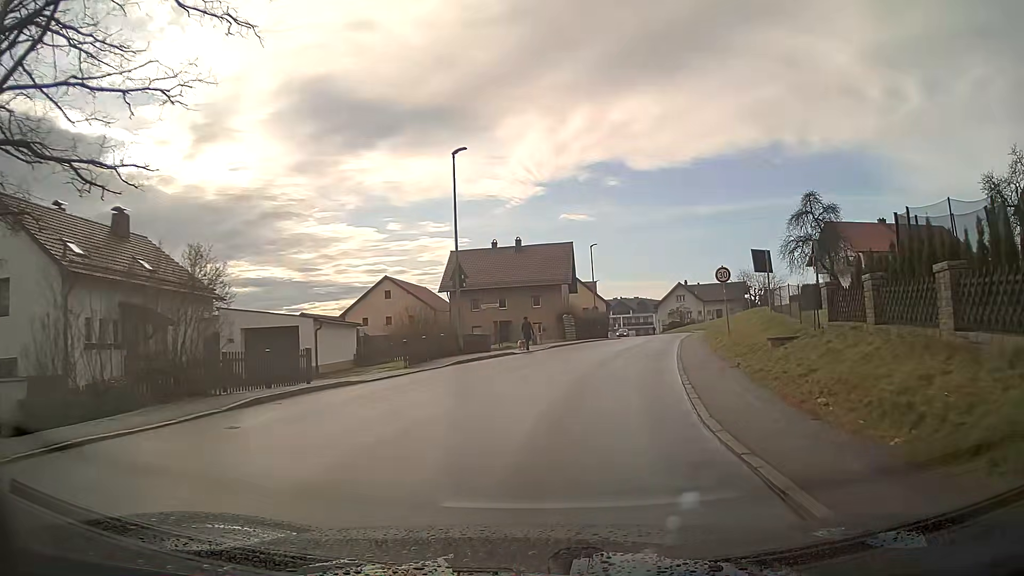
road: tertiary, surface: asphalt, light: Day
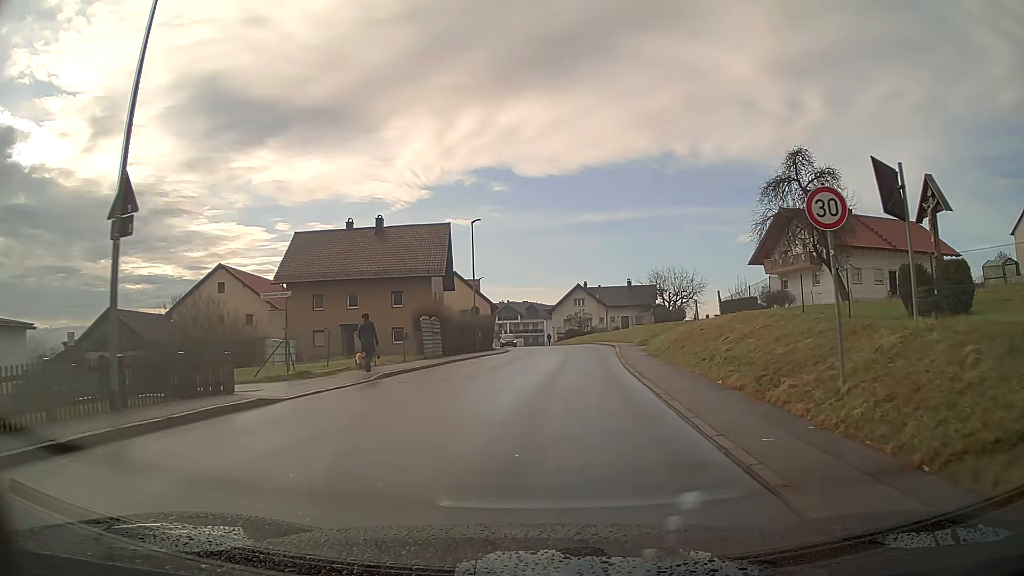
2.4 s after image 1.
(+1.4, +17.0) m; +9°
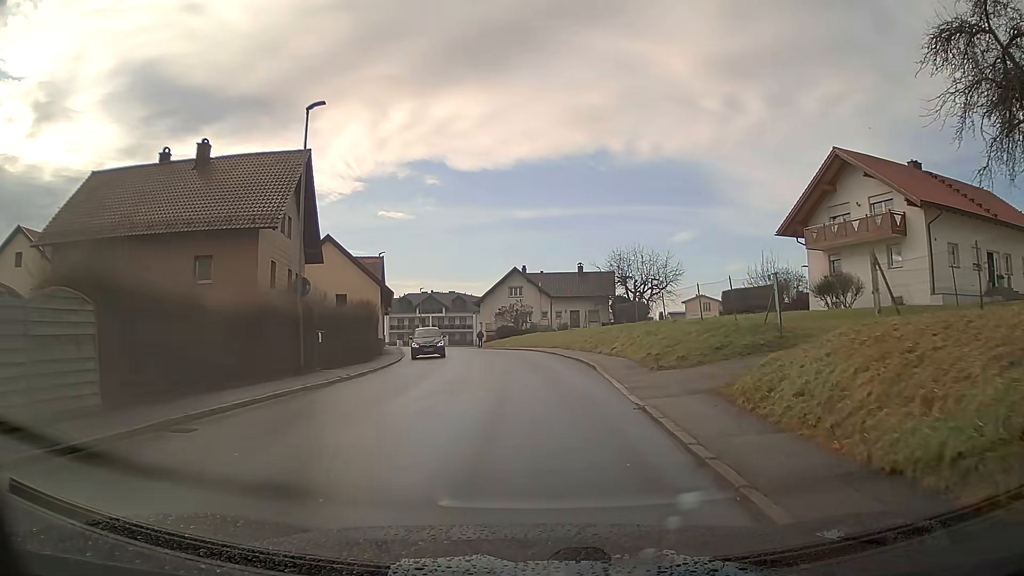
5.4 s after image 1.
(+1.0, +22.2) m; +5°
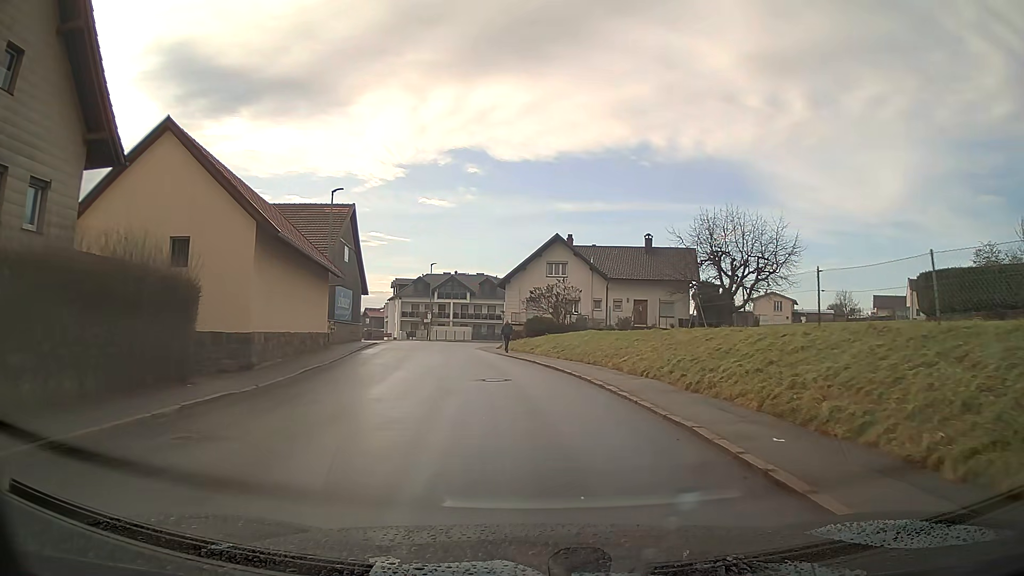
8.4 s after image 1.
(-0.5, +23.1) m; -5°
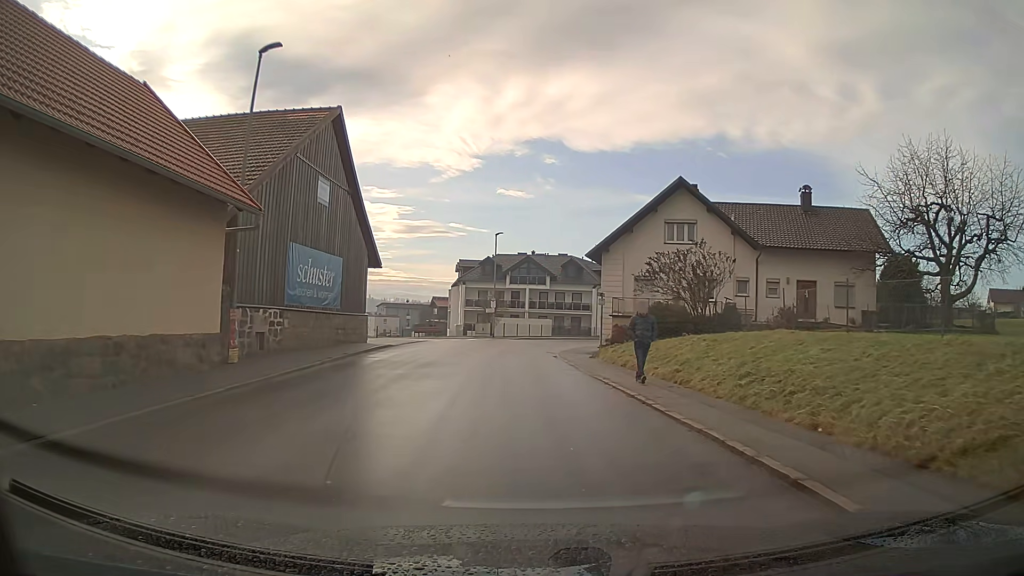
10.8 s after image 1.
(-1.1, +18.8) m; -6°
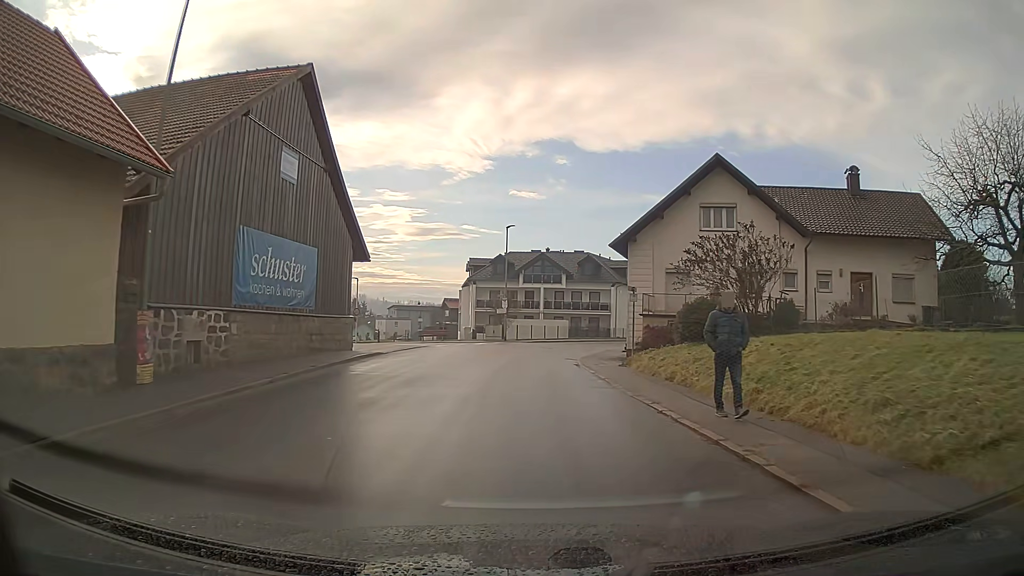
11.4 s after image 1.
(0.0, +4.8) m; -1°
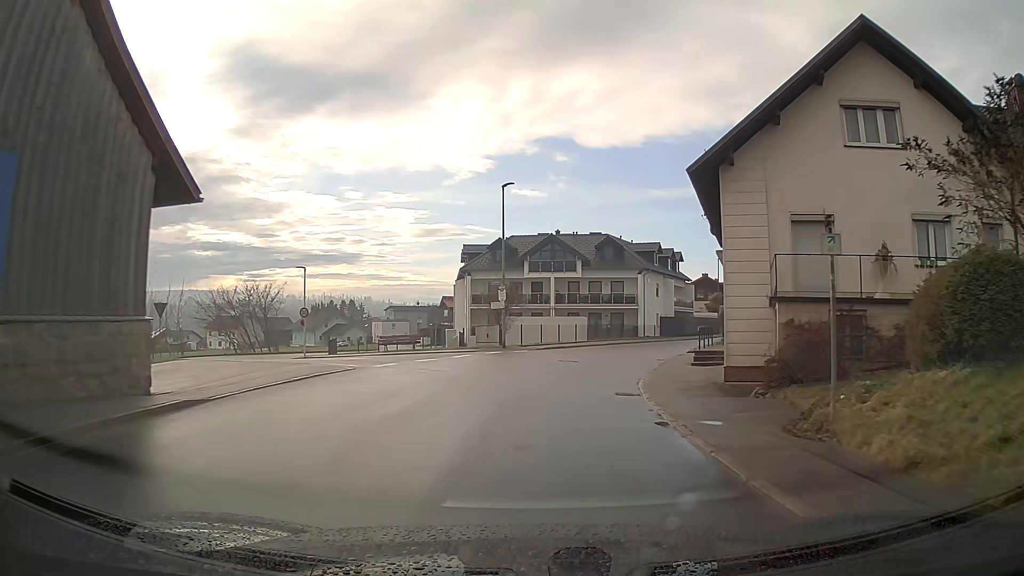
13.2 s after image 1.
(-0.1, +14.3) m; 0°
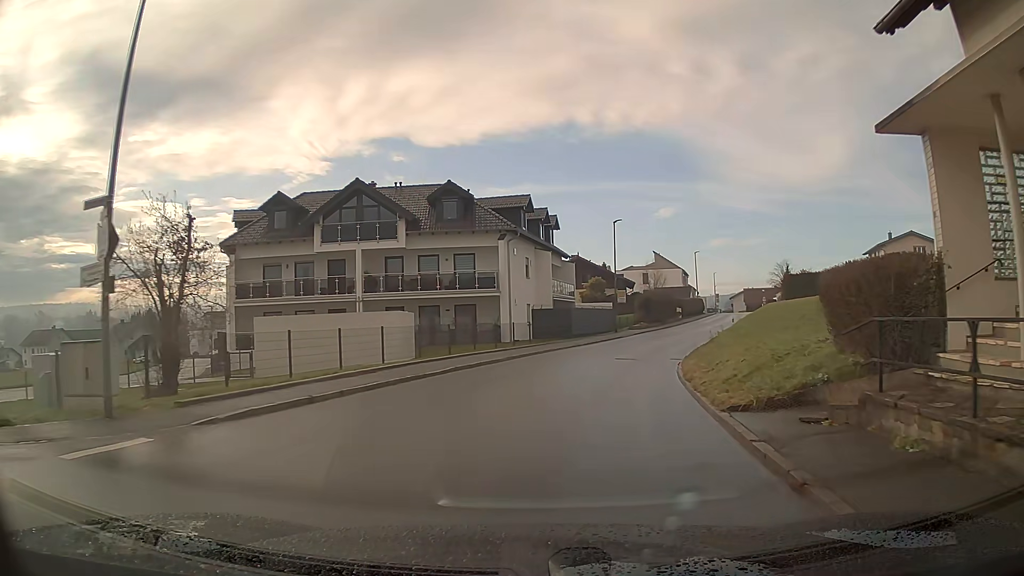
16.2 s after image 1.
(+2.4, +23.5) m; +14°
(+1, +10) (+2, +20) (+5, +30) (+8, +39) (+11, +48) (+15, +58) (+18, +67) (+22, +76) (+26, +86) (+29, +95) m
